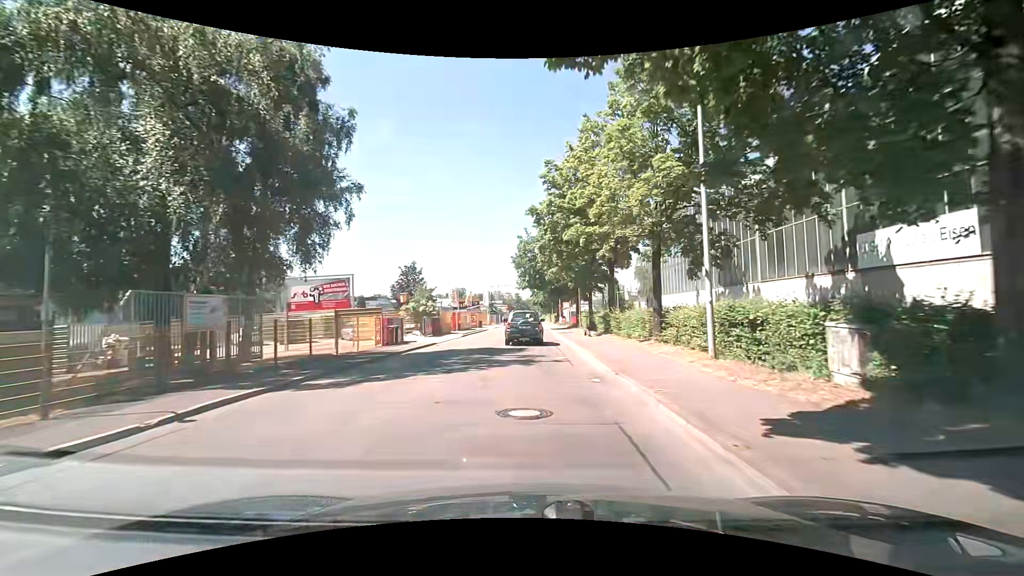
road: unclassified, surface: asphalt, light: Day
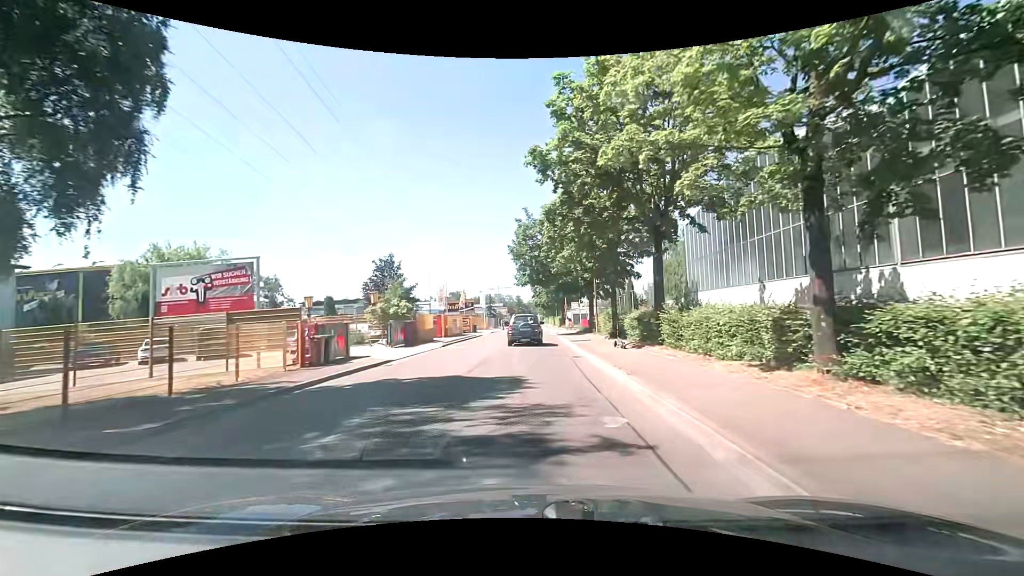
(+0.1, +9.9) m; -1°
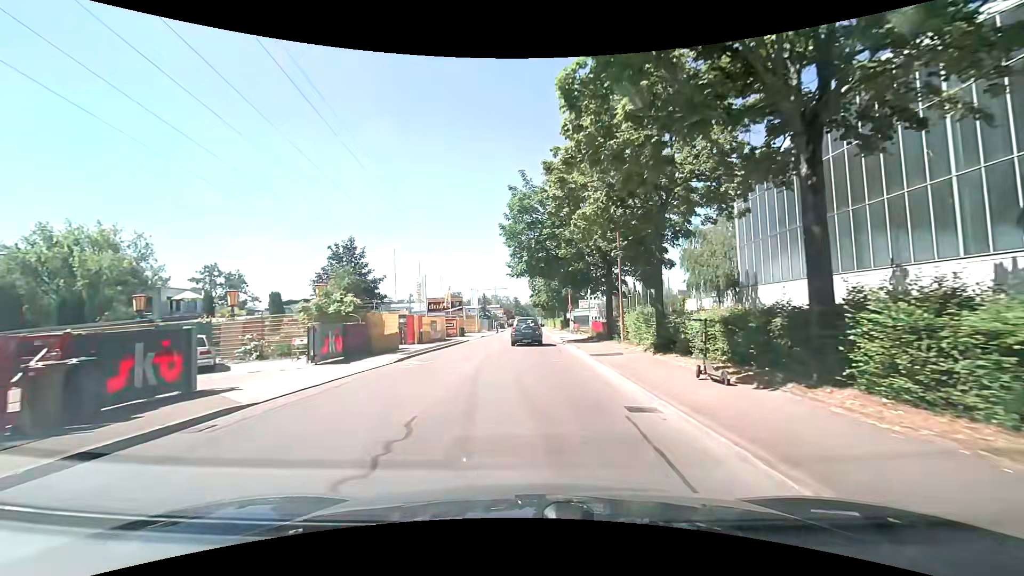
(+0.3, +10.2) m; +1°
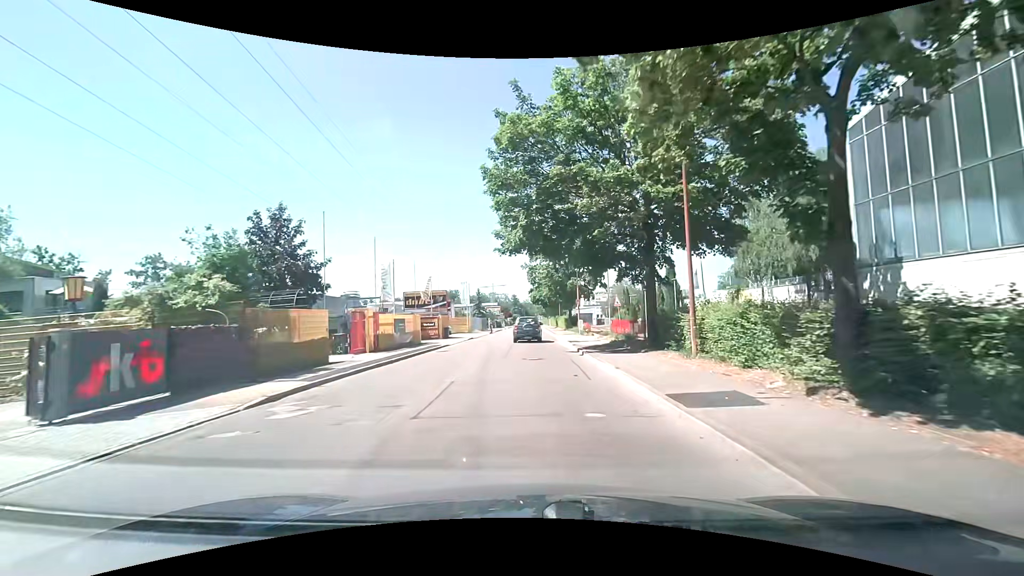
(+0.2, +10.5) m; +2°
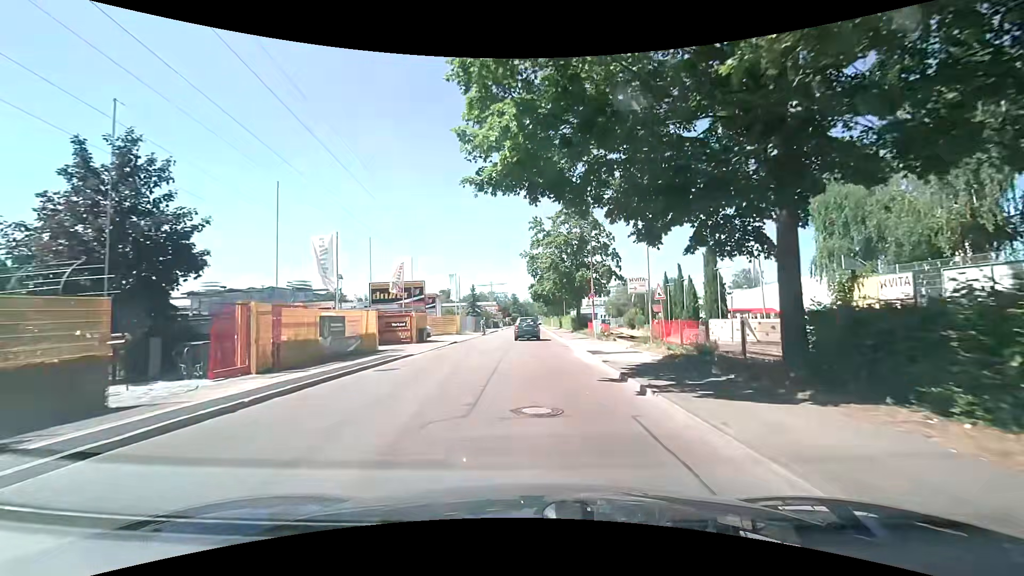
(-0.1, +10.4) m; -1°
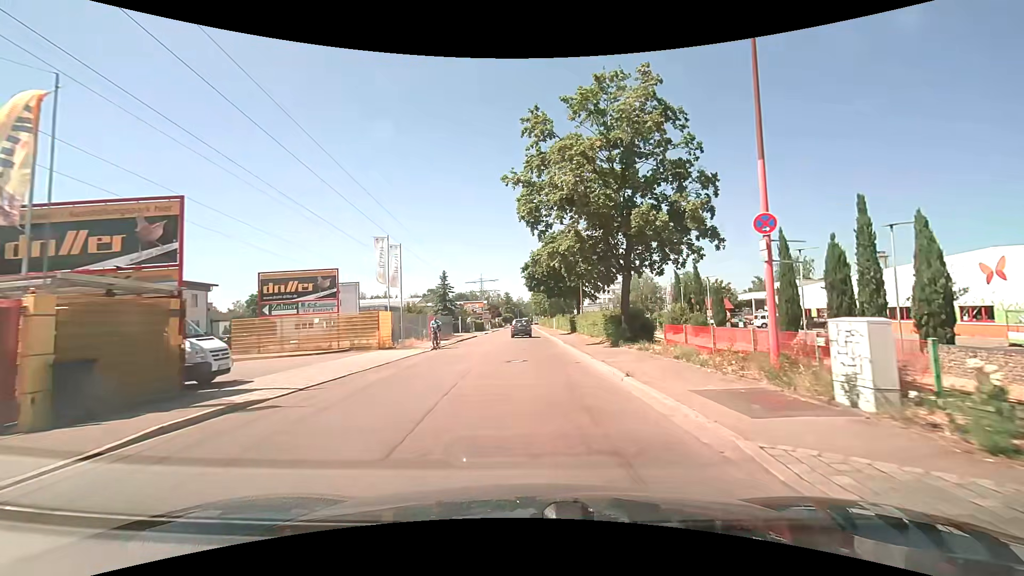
(+0.3, +26.8) m; +1°
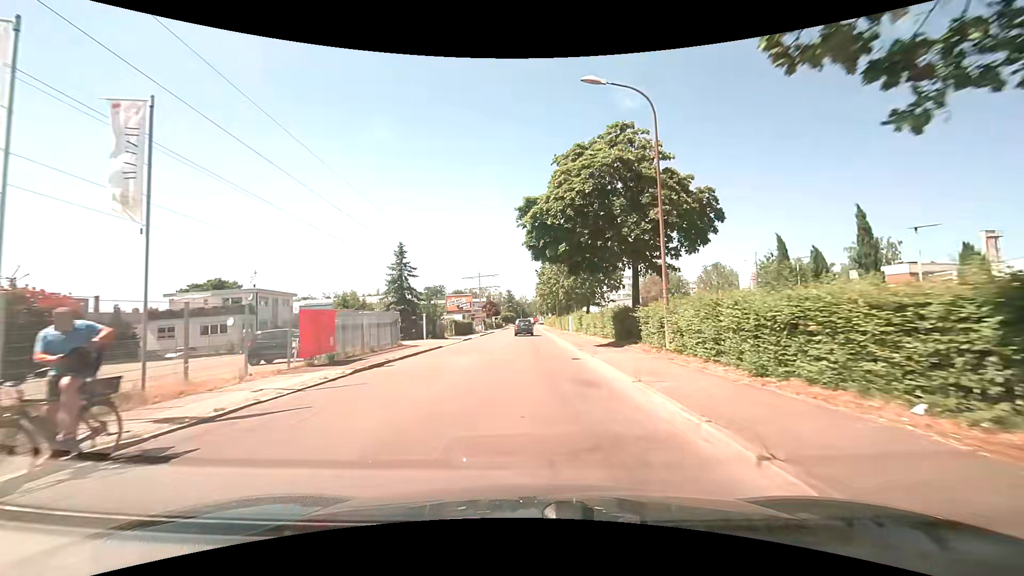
(0.0, +24.1) m; -1°
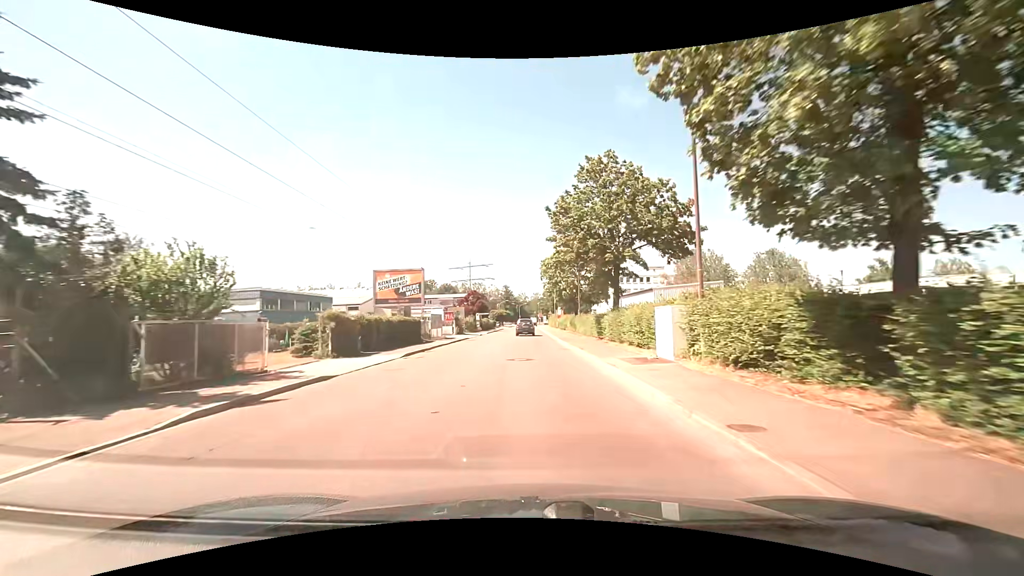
(+0.1, +34.3) m; 0°
(0, +10) (0, +20) (0, +30) (0, +40) (0, +50) (0, +60) (0, +70) (0, +80) (0, +90) (0, +100) m
